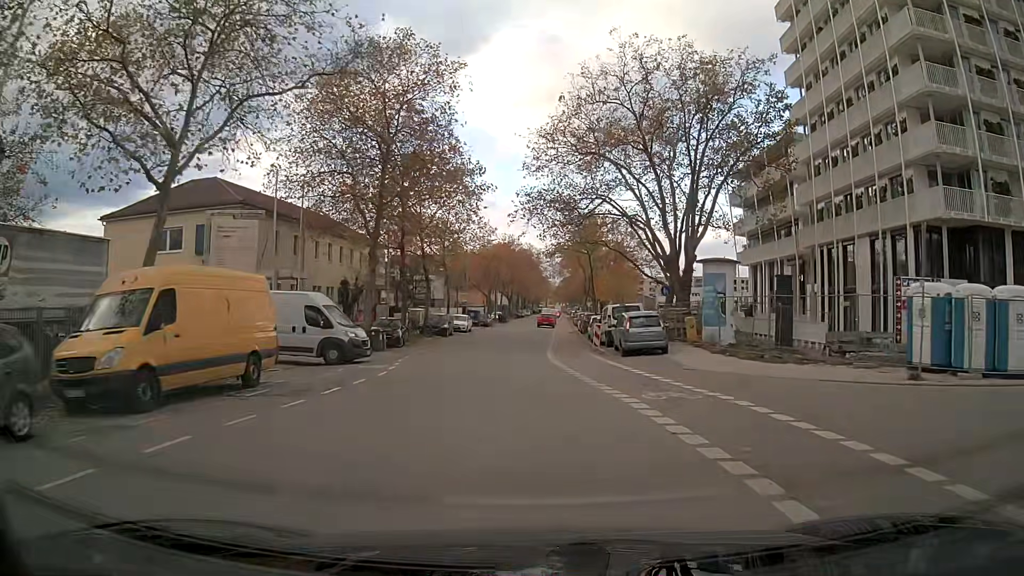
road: tertiary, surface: asphalt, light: Day
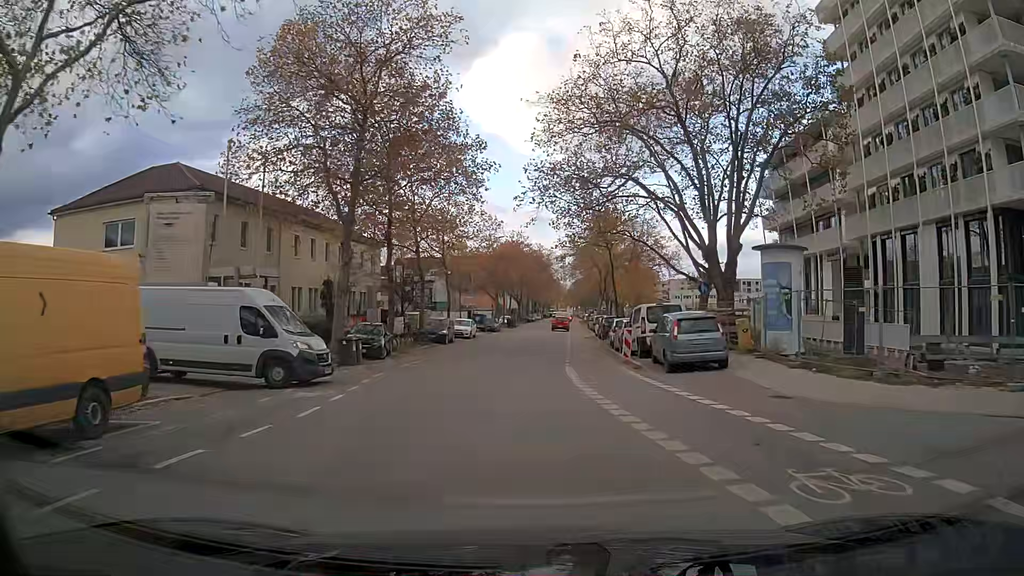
(-0.1, +6.6) m; -1°
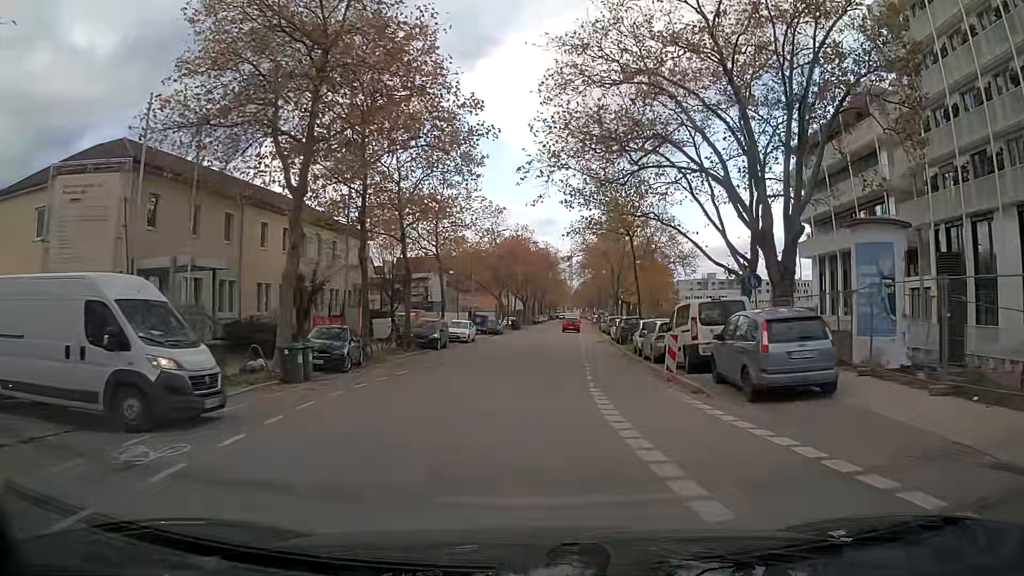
(0.0, +6.7) m; 0°
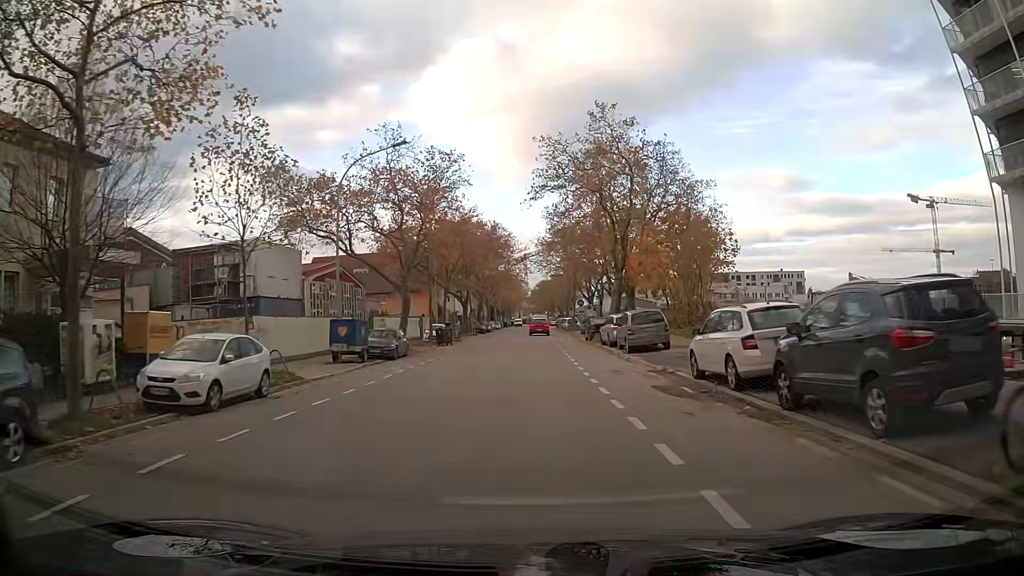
(+1.1, +33.1) m; +4°
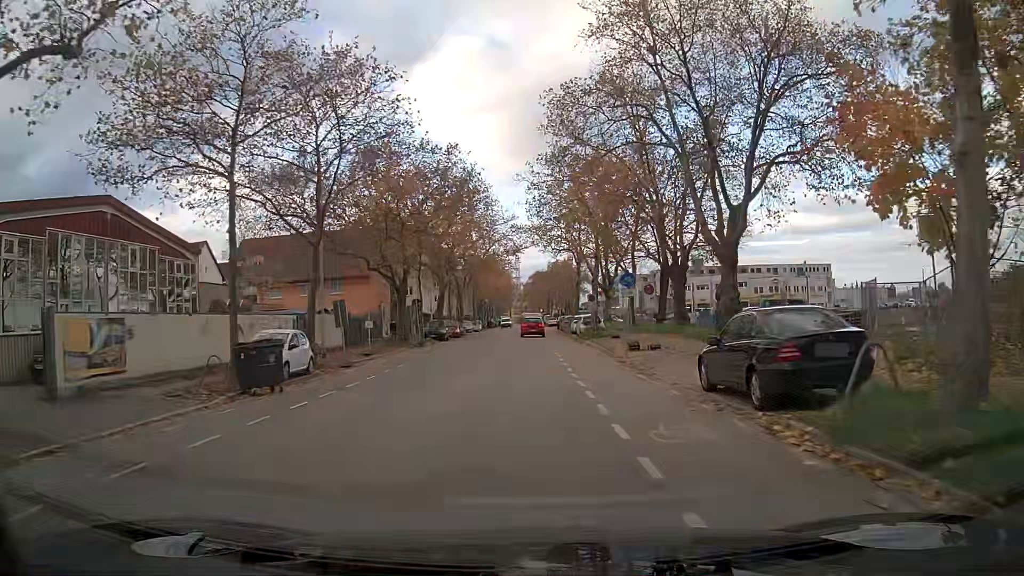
(+0.2, +32.6) m; 0°
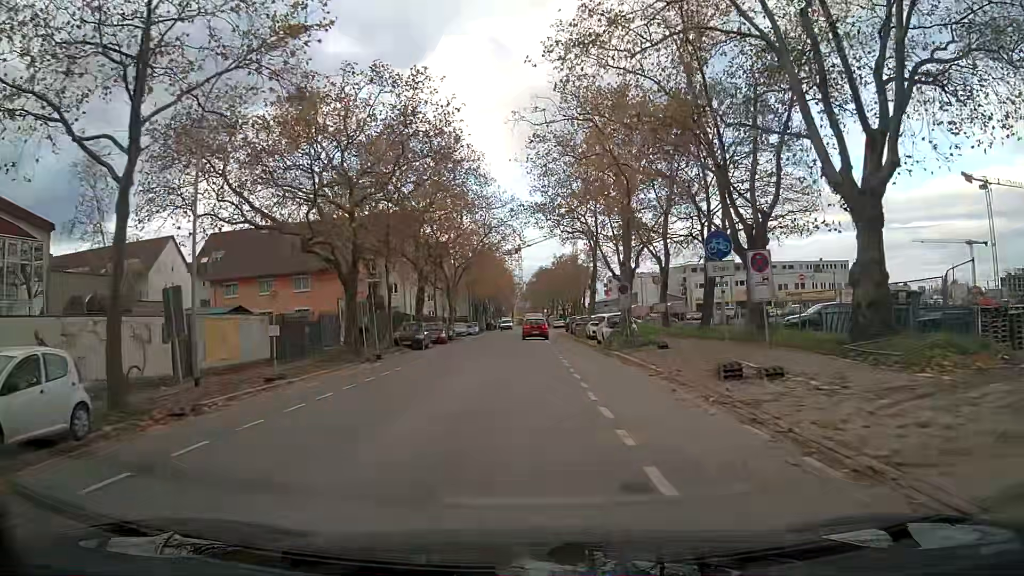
(0.0, +12.4) m; 0°
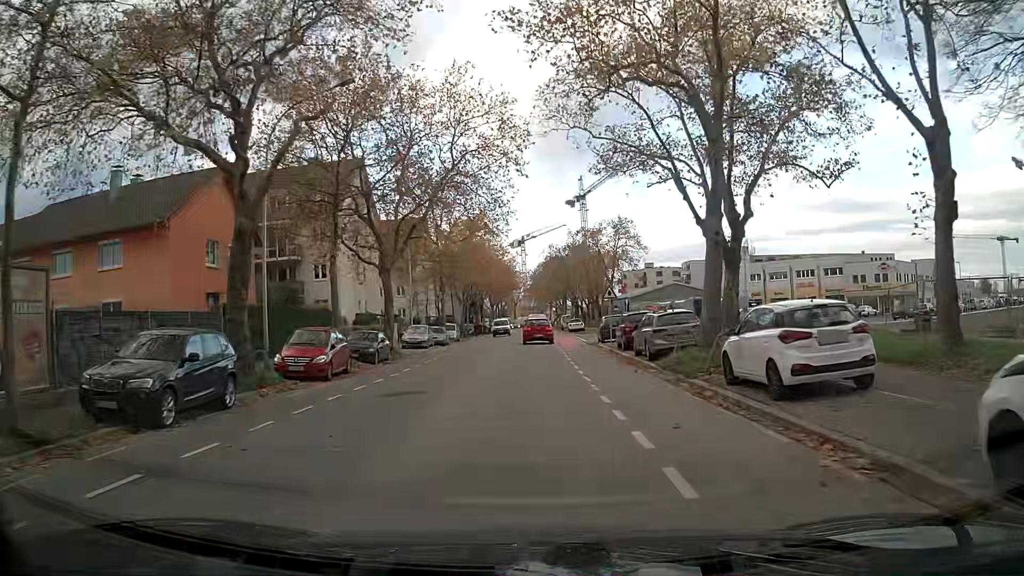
(-0.2, +30.2) m; -1°
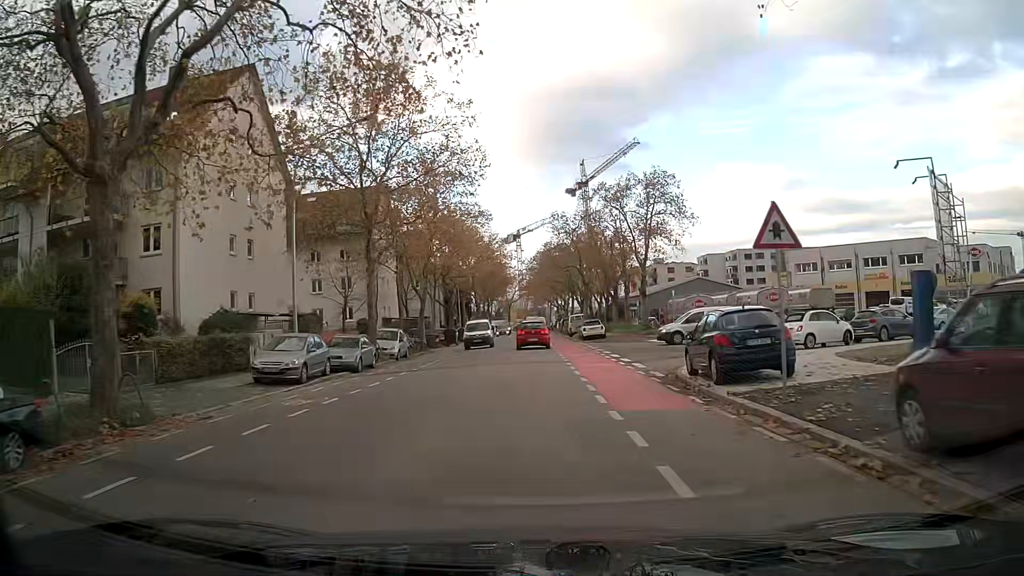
(+0.1, +24.1) m; 0°
